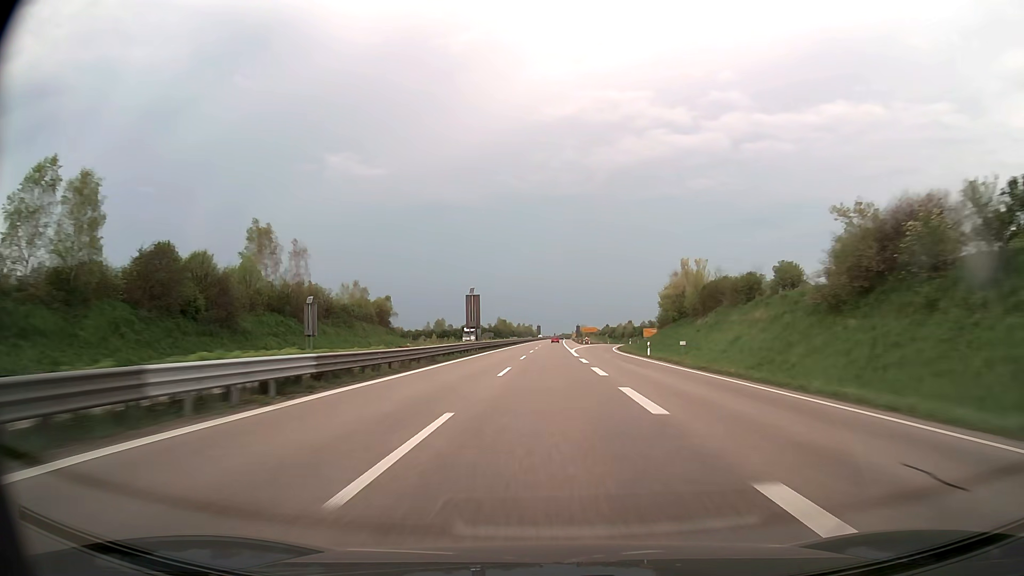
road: trunk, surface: asphalt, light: Day
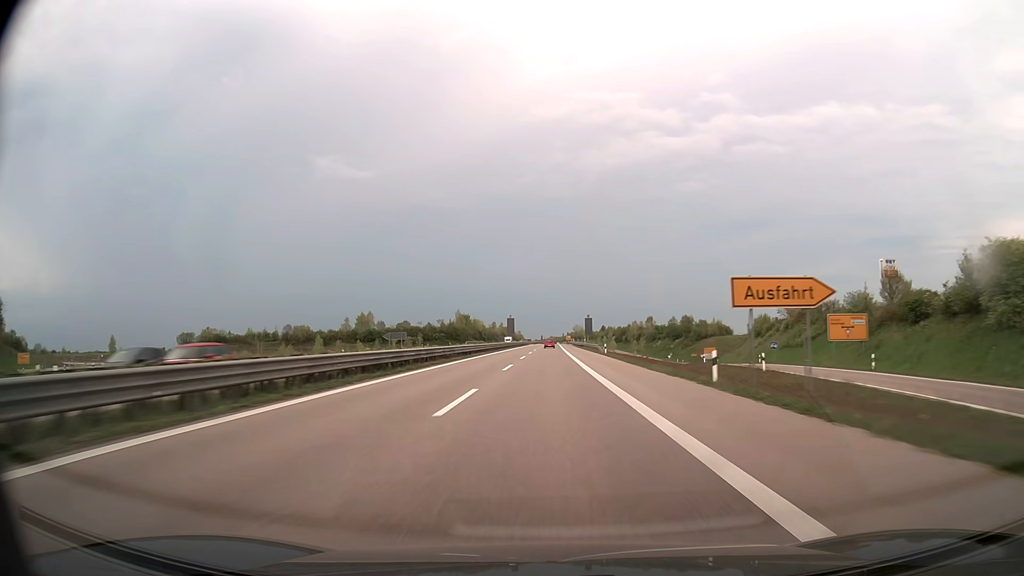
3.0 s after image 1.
(+1.4, +119.0) m; +1°
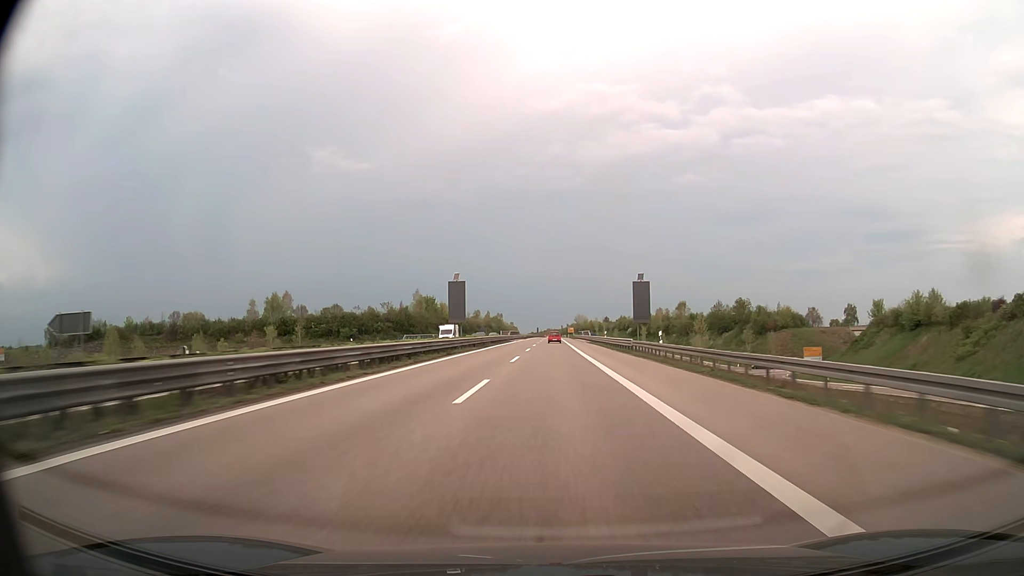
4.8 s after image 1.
(+0.1, +69.9) m; 0°
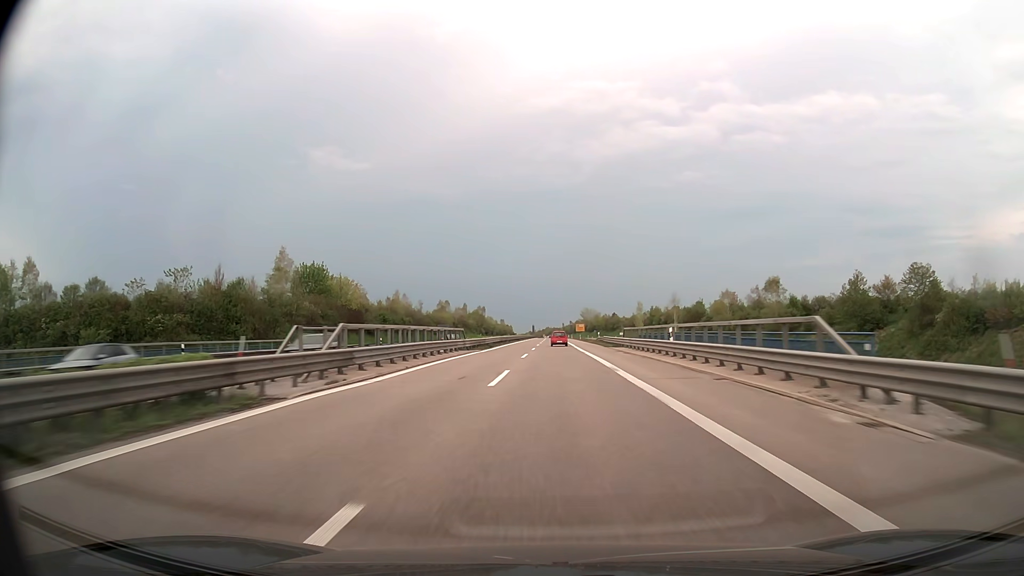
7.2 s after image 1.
(+0.4, +84.1) m; 0°
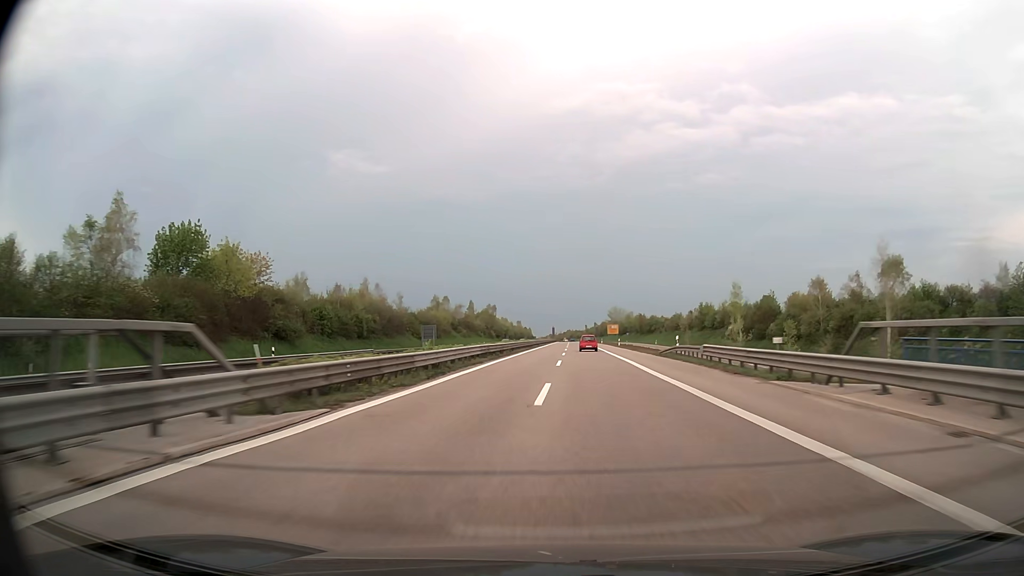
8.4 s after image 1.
(-0.5, +38.5) m; -2°
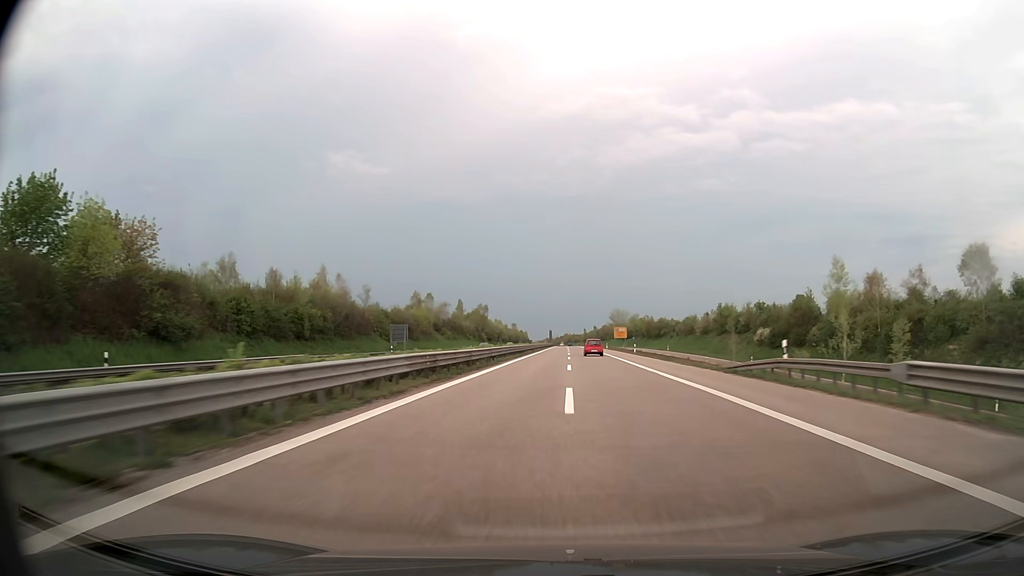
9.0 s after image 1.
(-0.1, +19.3) m; 0°
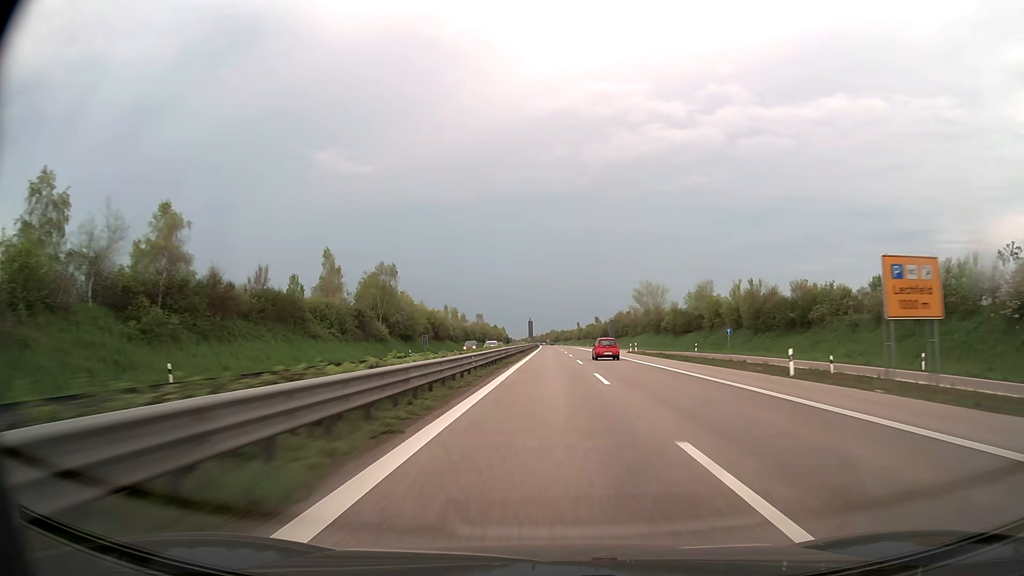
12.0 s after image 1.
(+1.6, +99.7) m; +2°
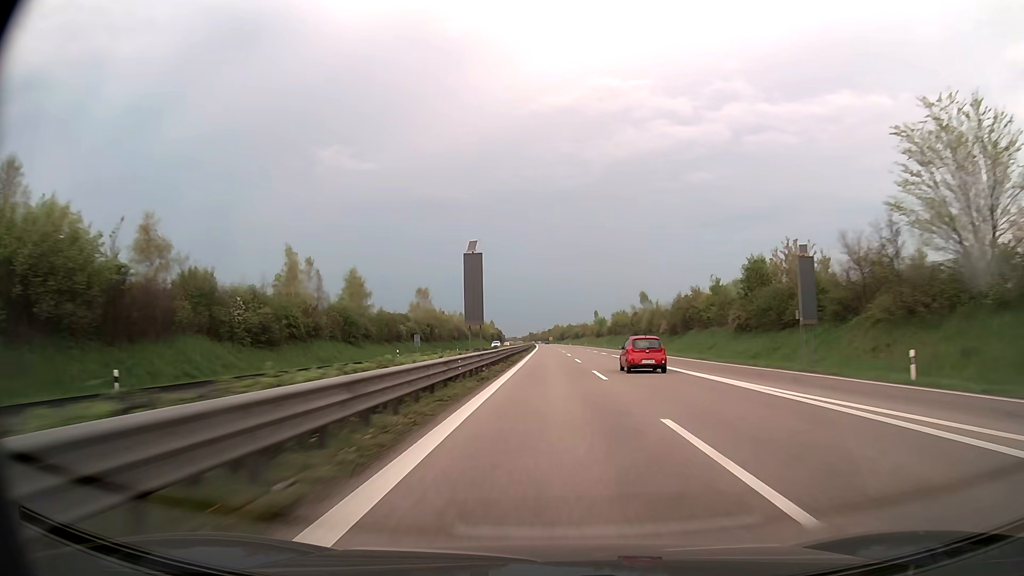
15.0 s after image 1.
(0.0, +105.2) m; 0°
(0, +10) (0, +20) (0, +30) (0, +40) (0, +50) (0, +60) (0, +70) (0, +80) (0, +90) (0, +100) m
